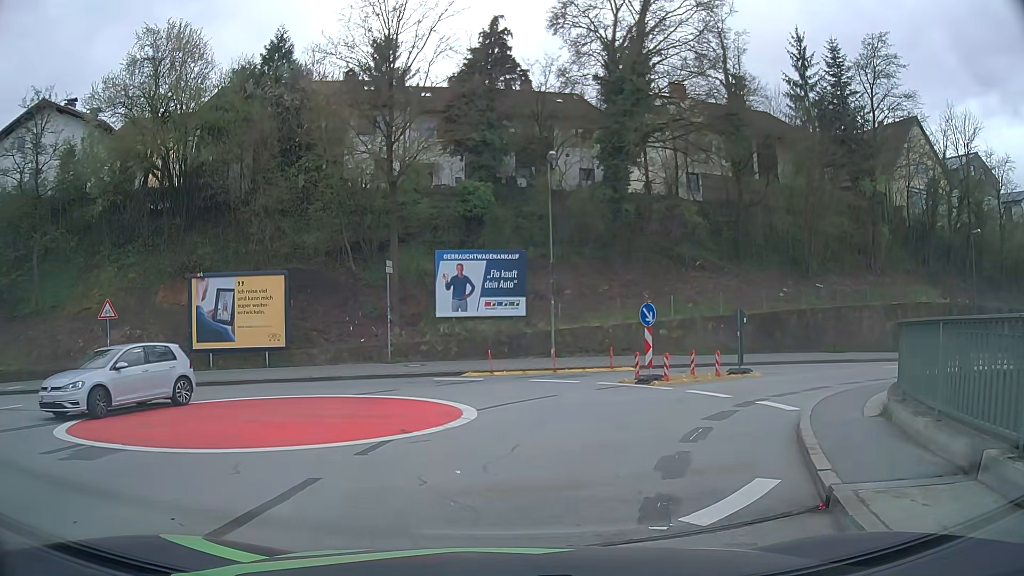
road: unclassified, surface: asphalt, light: Day
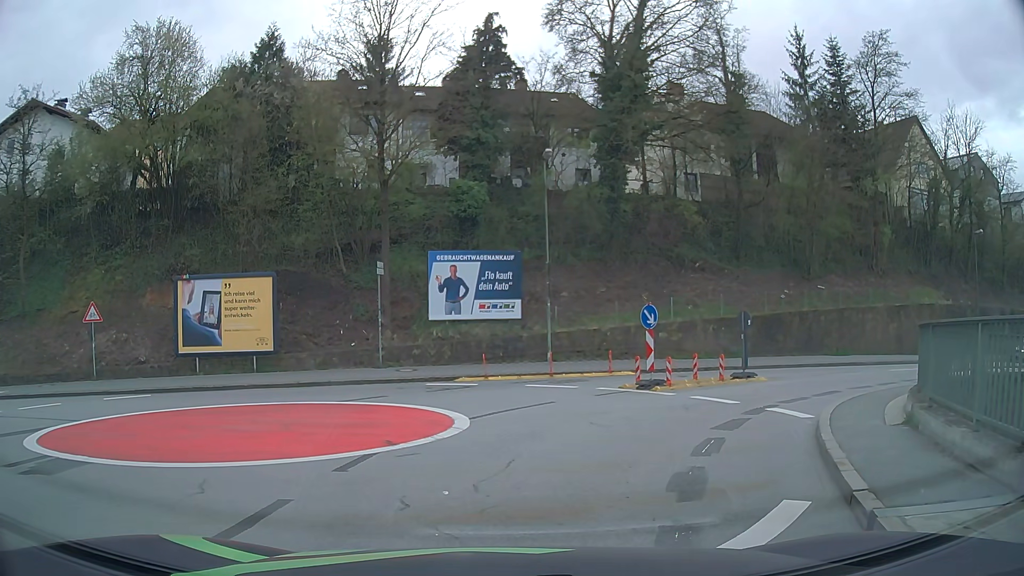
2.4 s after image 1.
(0.0, +0.8) m; 0°
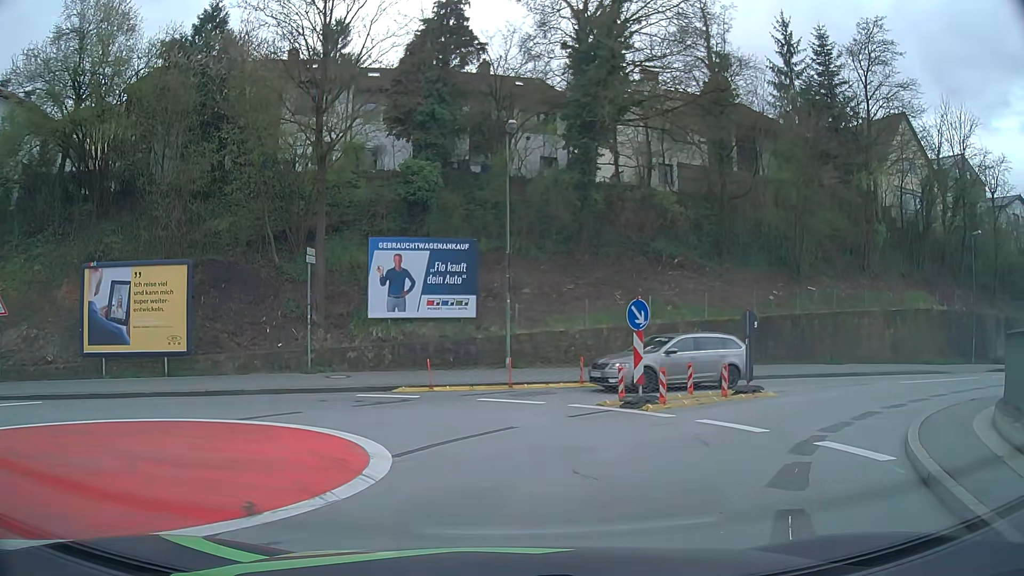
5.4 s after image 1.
(+0.2, +3.9) m; +4°
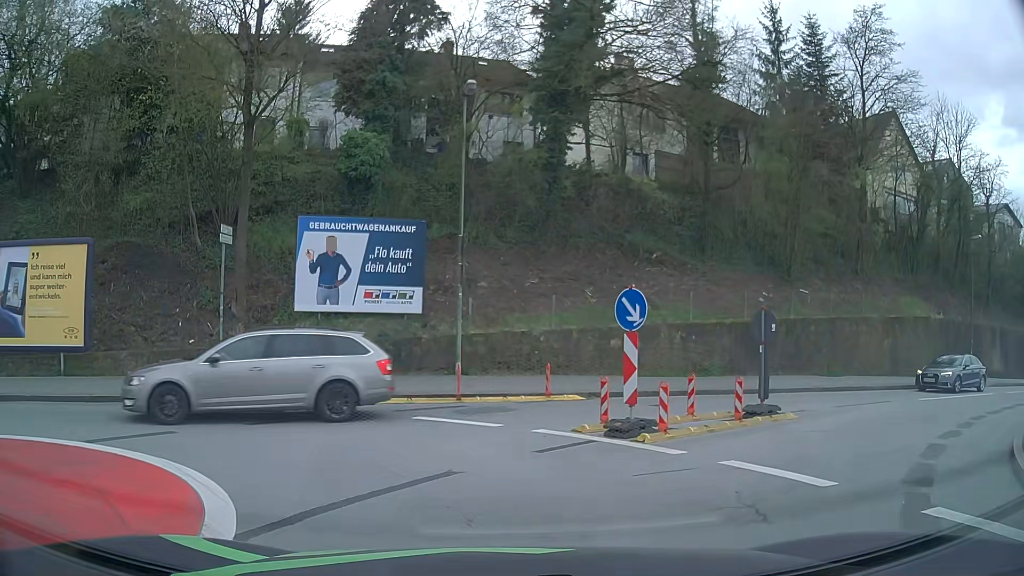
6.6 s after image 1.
(+0.2, +3.6) m; +5°
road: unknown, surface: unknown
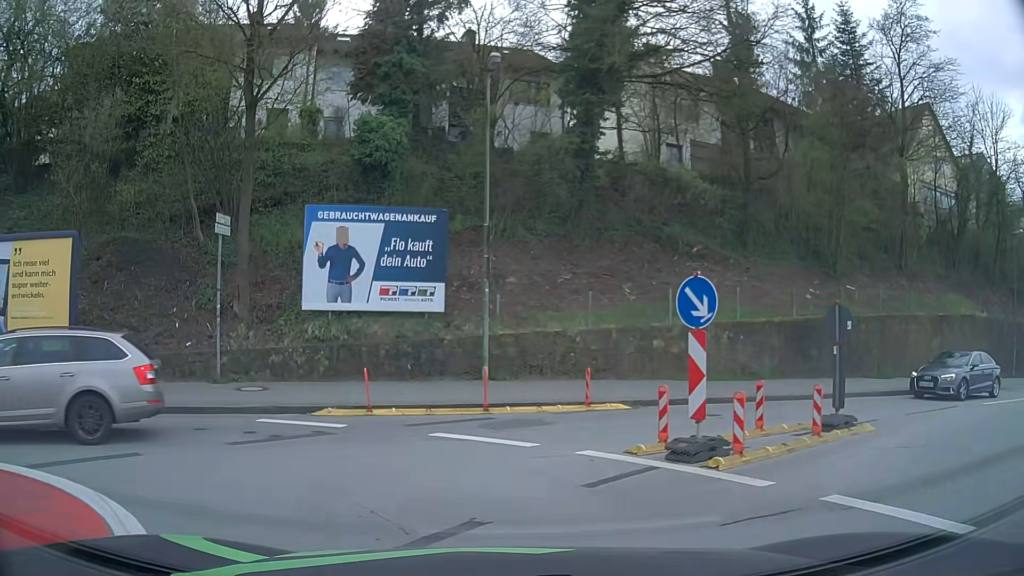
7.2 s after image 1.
(0.0, +1.9) m; -2°
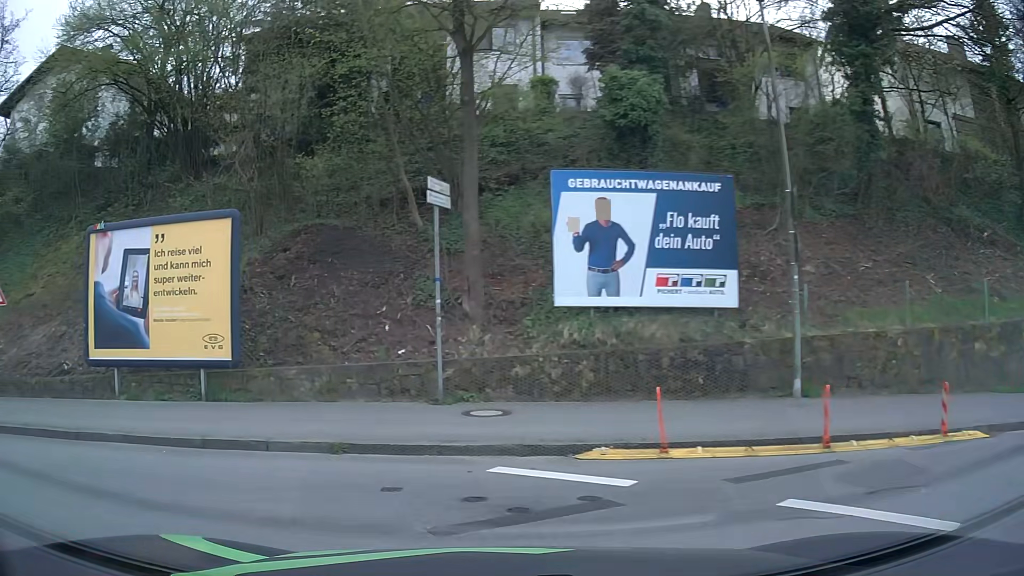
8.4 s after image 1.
(-0.7, +4.0) m; -21°
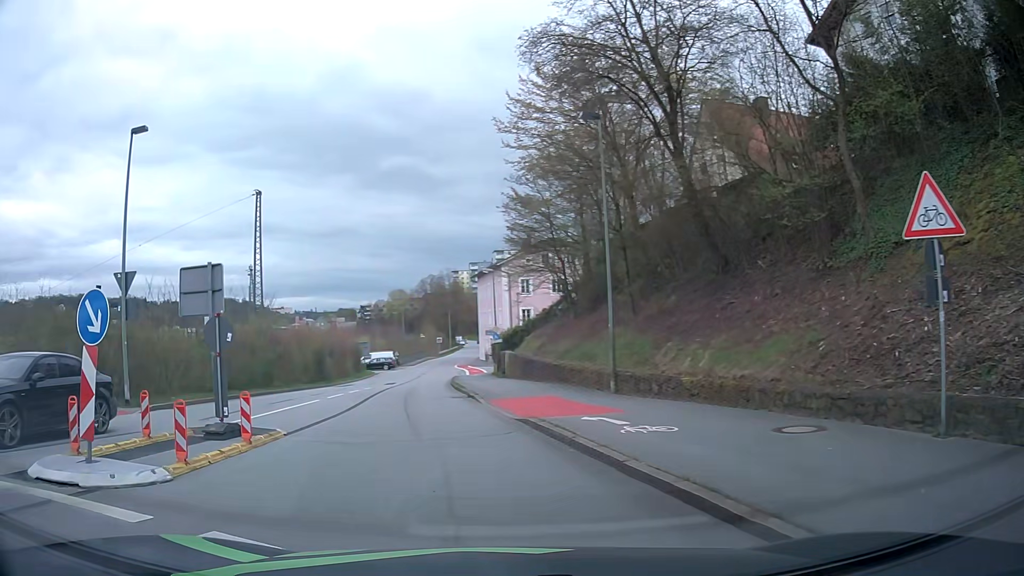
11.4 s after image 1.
(-5.9, +7.4) m; -74°
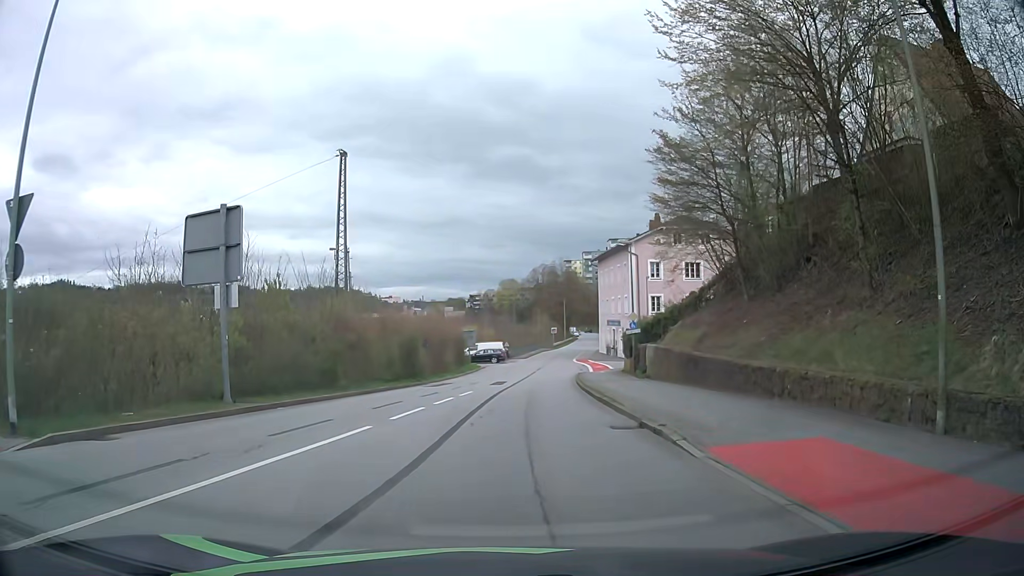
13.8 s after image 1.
(-1.7, +9.9) m; -11°
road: residential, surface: asphalt
(0, +10) (0, +20) (+1, +30) (+2, +40) (+3, +50) (+4, +60) (+6, +70) (+8, +79) (+10, +89) (+12, +99) m
